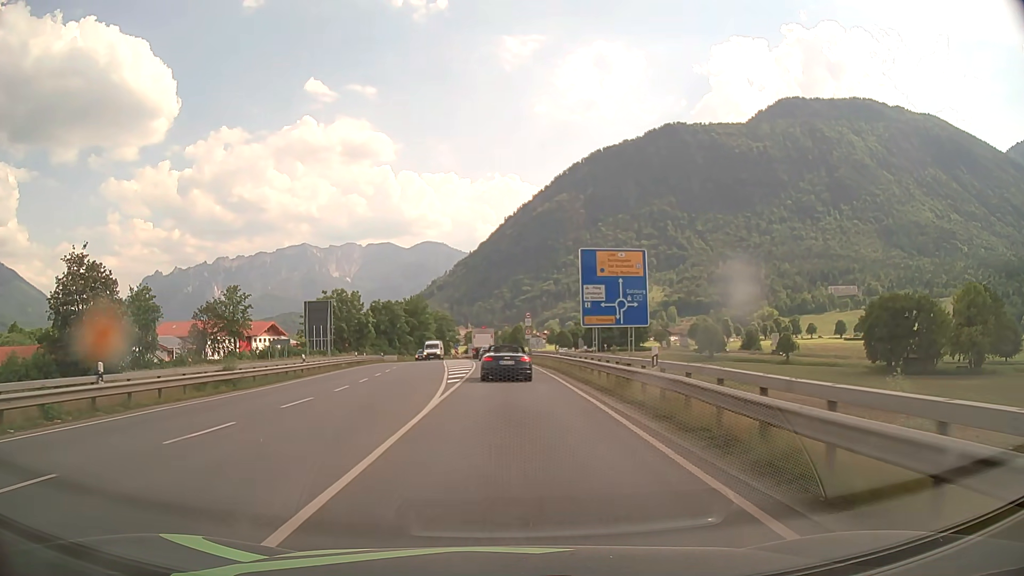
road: primary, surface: asphalt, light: Day
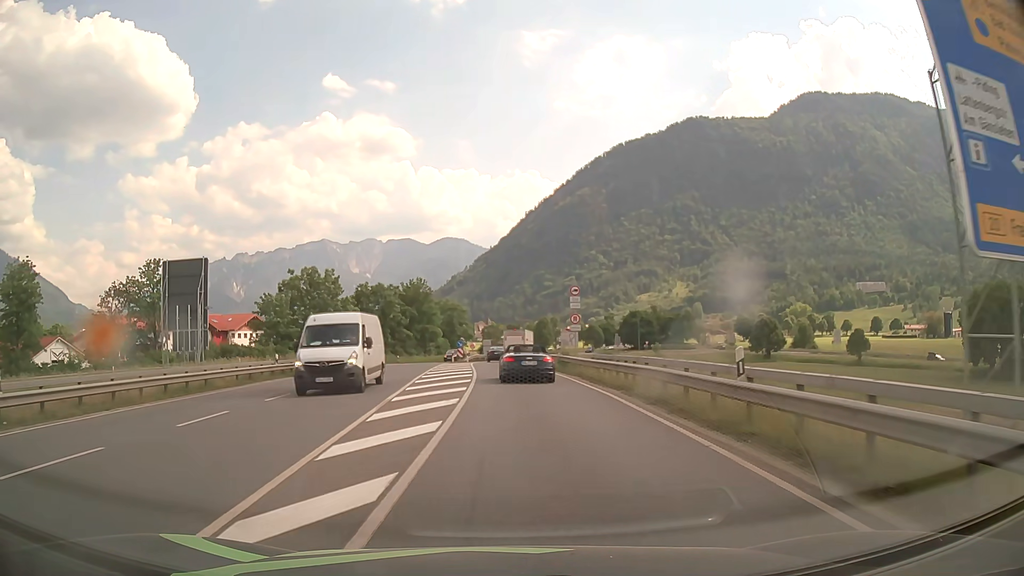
(-0.5, +27.6) m; -2°
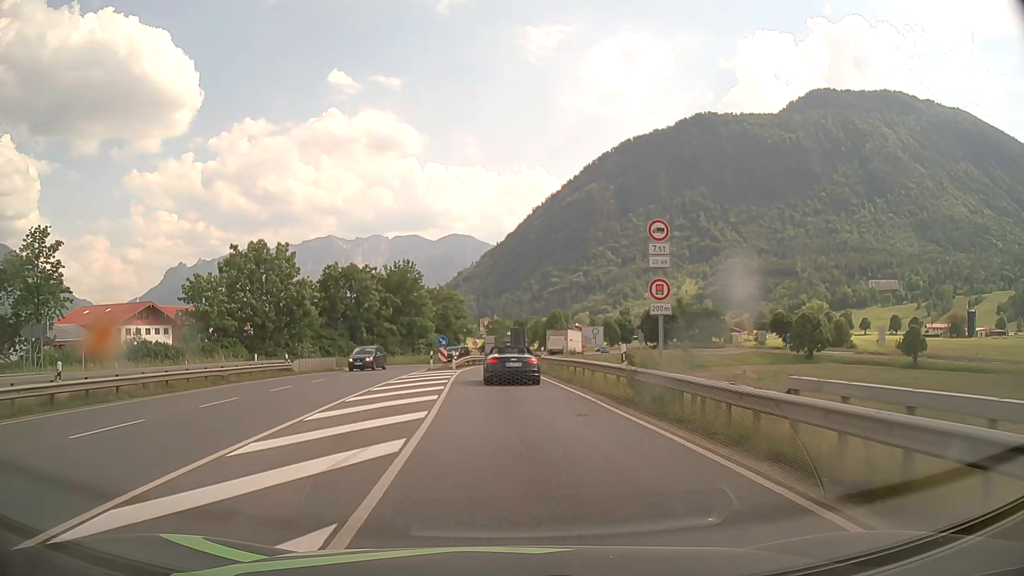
(0.0, +20.1) m; -1°
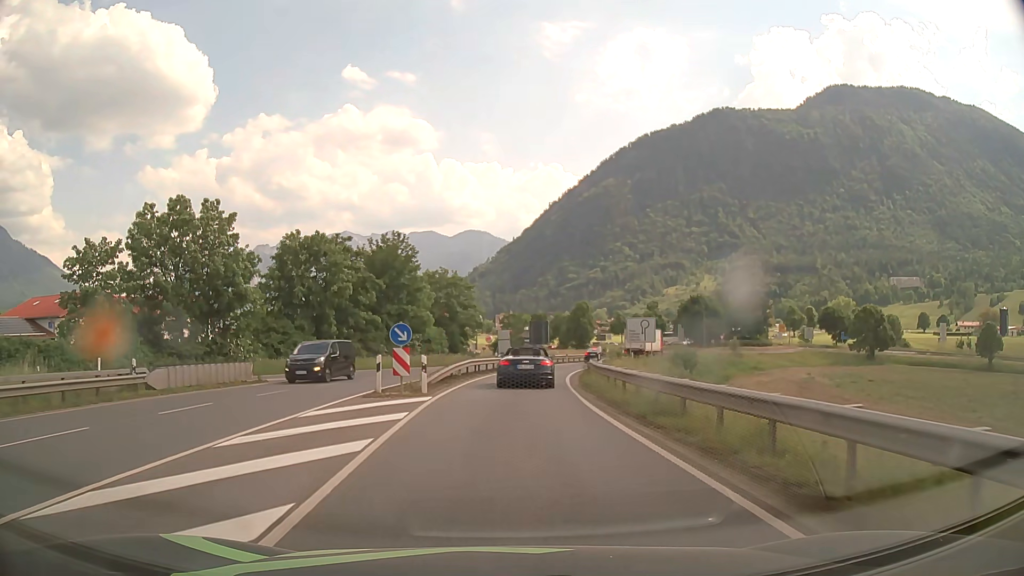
(-0.2, +19.6) m; -2°
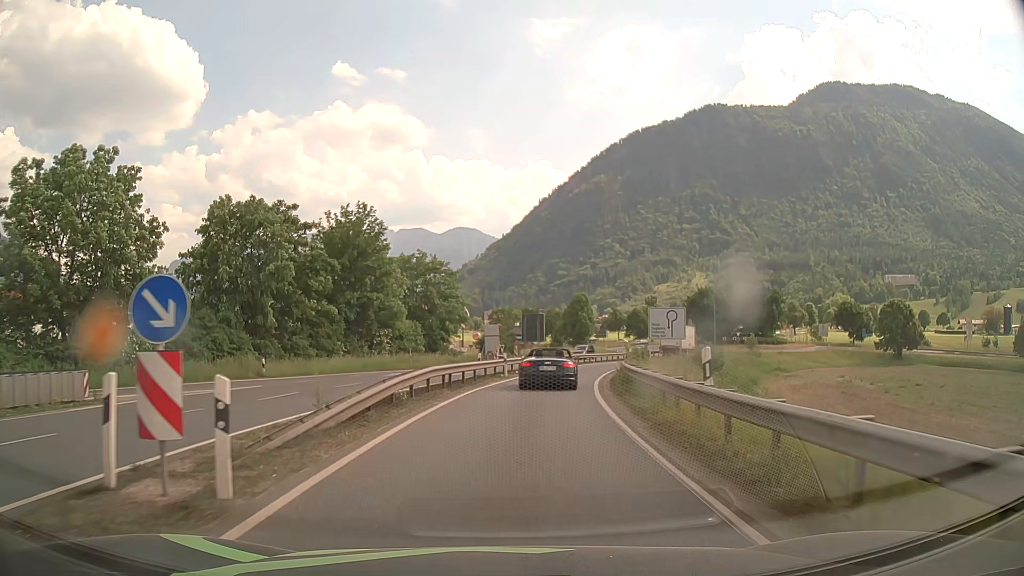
(+0.1, +12.8) m; +1°
(0, +10) (+1, +20) (+2, +30) (+4, +40) (+7, +49) (+10, +59) (+14, +68) (+19, +77) (+23, +86) (+28, +95) m
